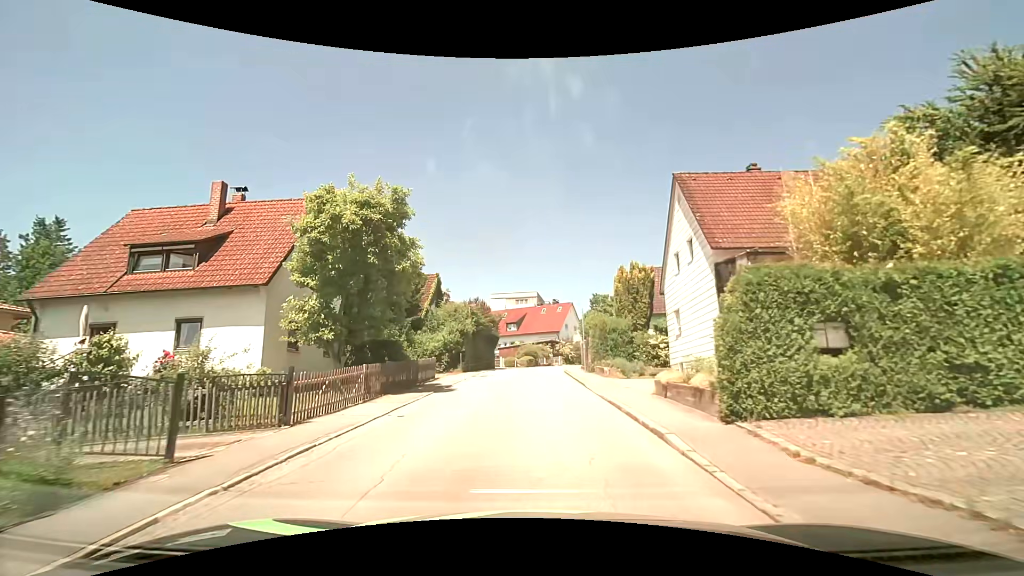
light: Day
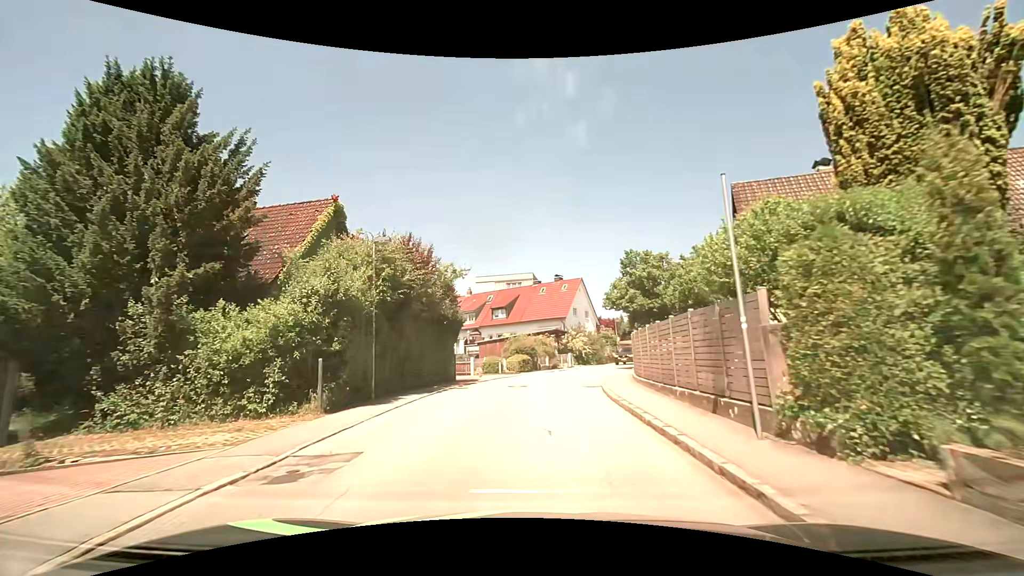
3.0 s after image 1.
(-0.8, +21.8) m; -1°
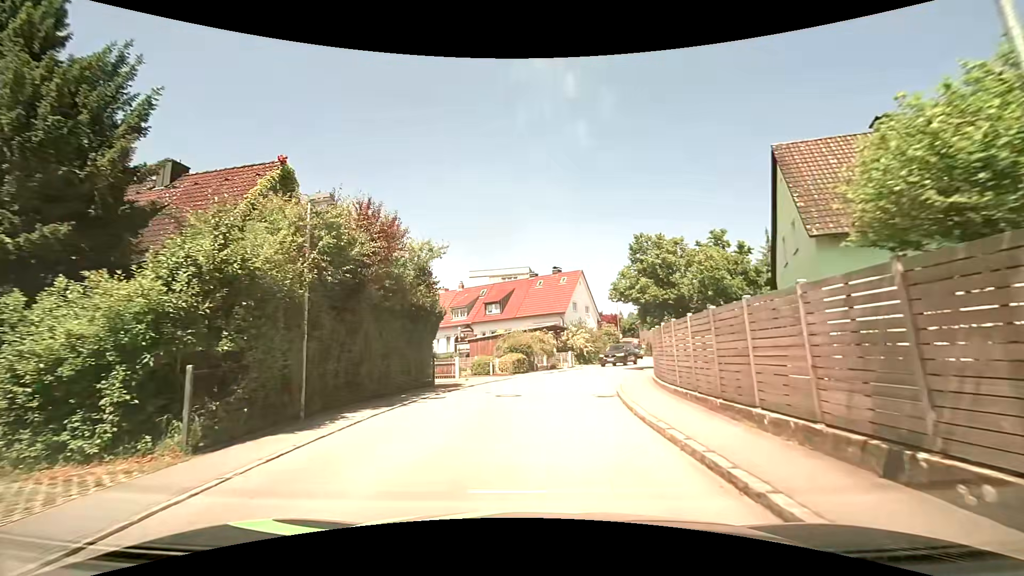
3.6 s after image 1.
(0.0, +4.3) m; -1°
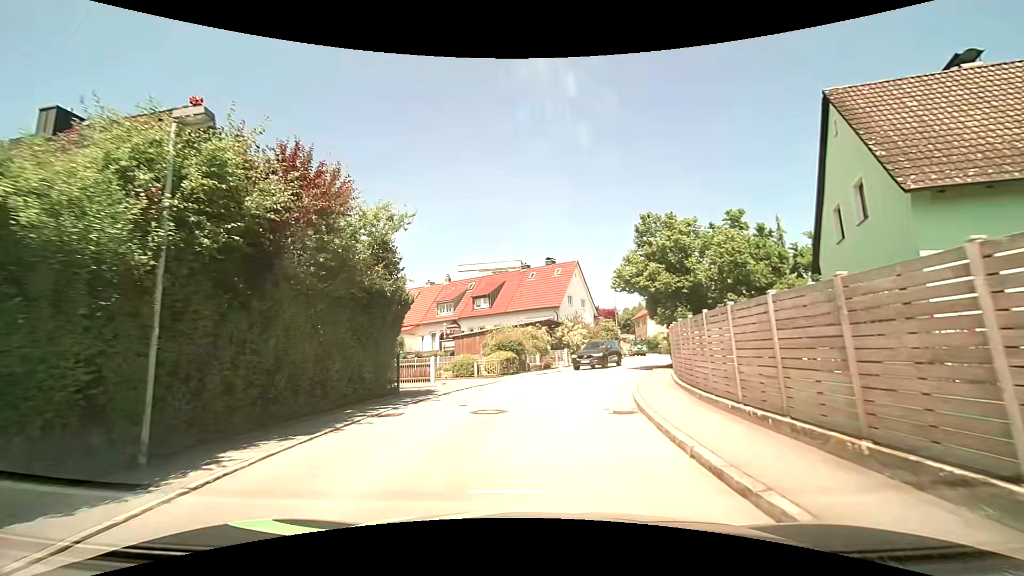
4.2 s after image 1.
(+0.1, +3.9) m; +2°
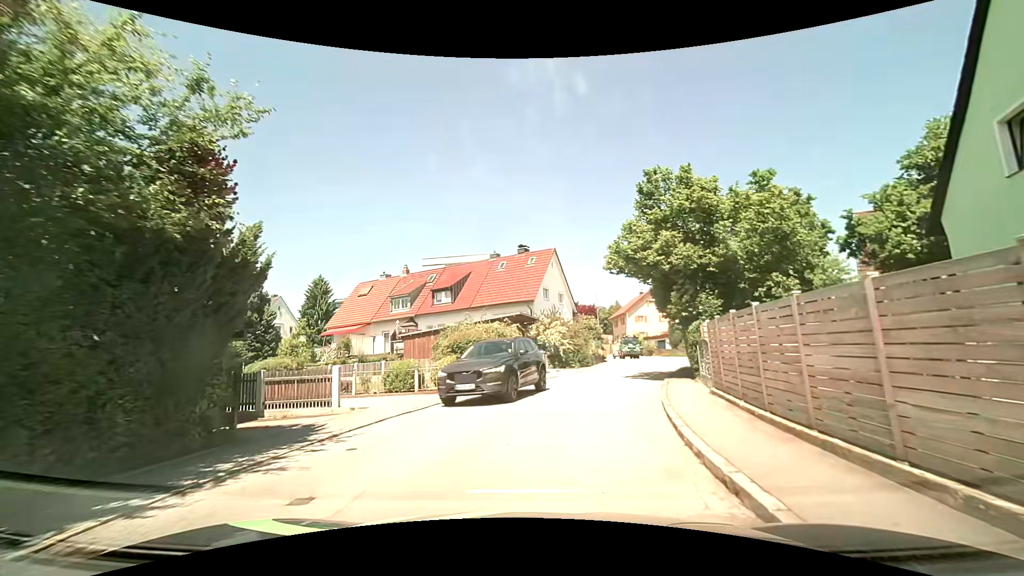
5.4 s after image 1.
(+0.1, +6.9) m; +3°
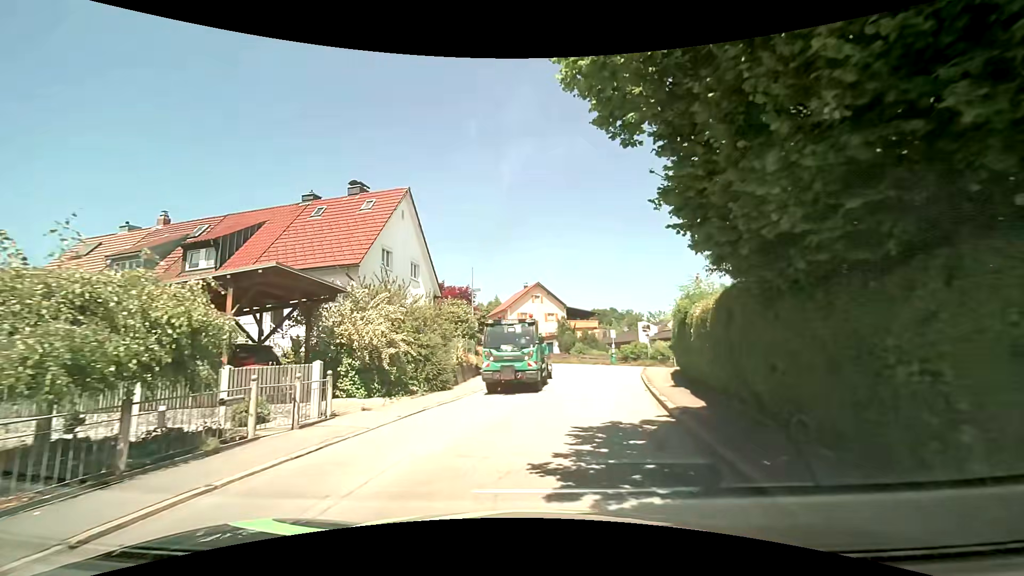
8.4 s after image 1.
(+1.7, +16.0) m; +14°
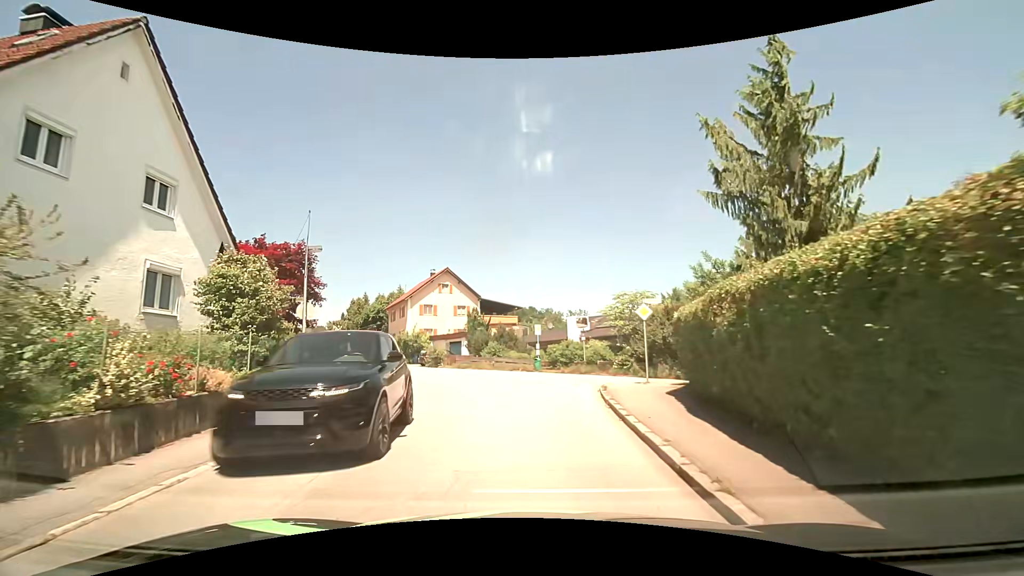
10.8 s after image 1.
(+1.0, +12.4) m; +8°
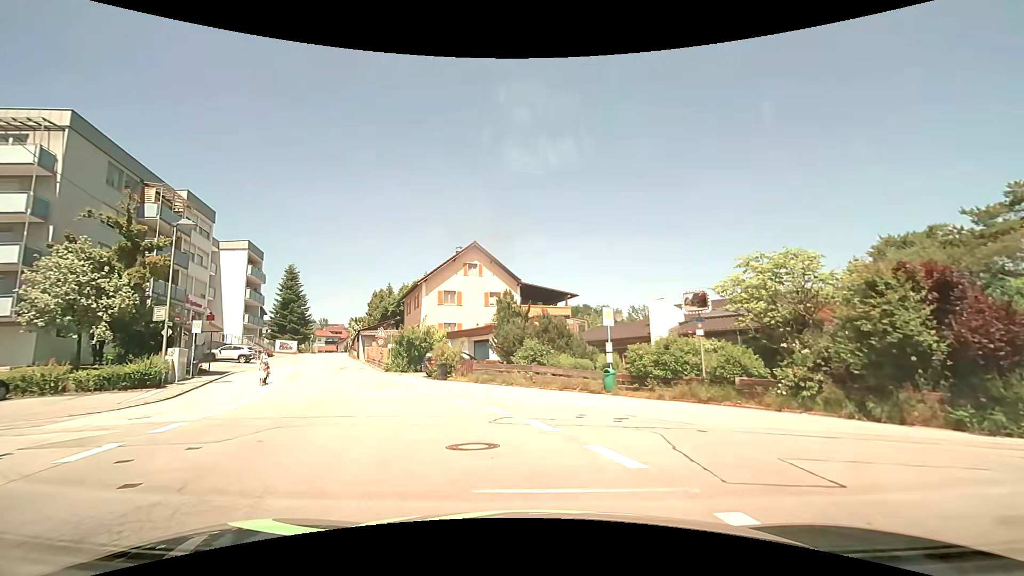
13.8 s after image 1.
(+0.1, +15.2) m; -5°
(-1, +10) (-5, +19) (-9, +28) (-13, +37) (-18, +46) (-22, +55) (-26, +65) (-29, +74) (-32, +84) (-35, +93) m
